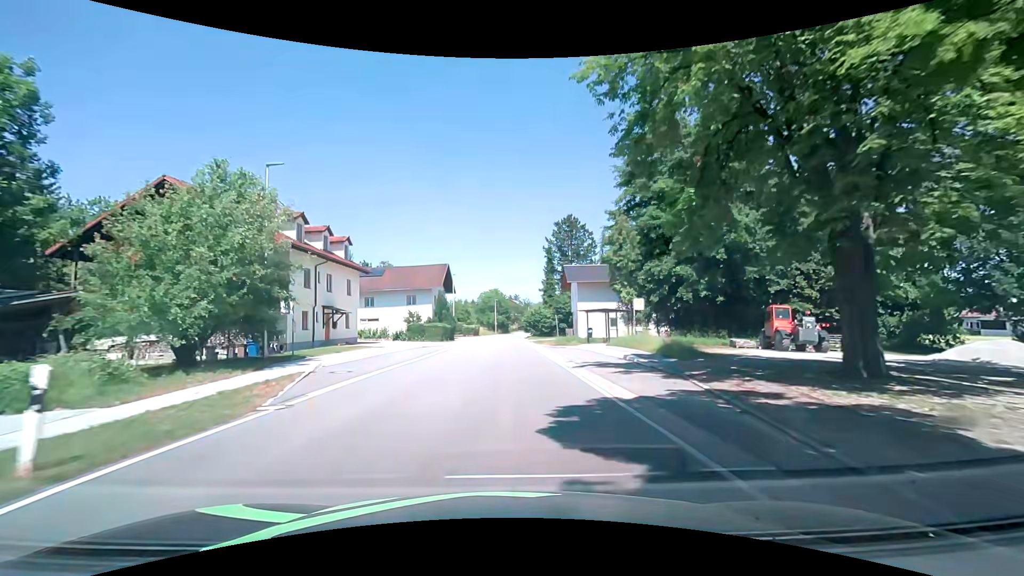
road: secondary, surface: asphalt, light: Day
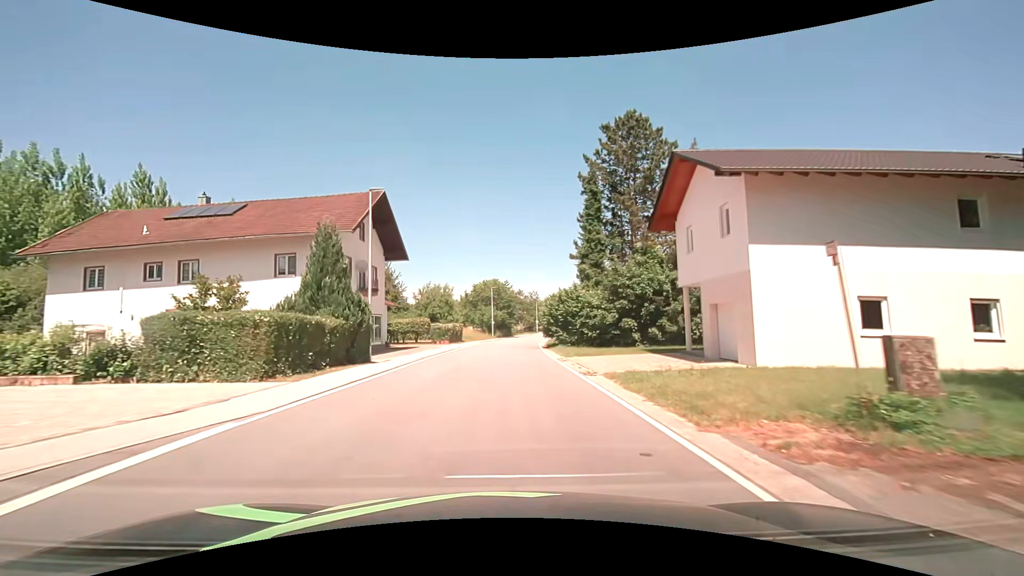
(+0.1, +38.3) m; 0°
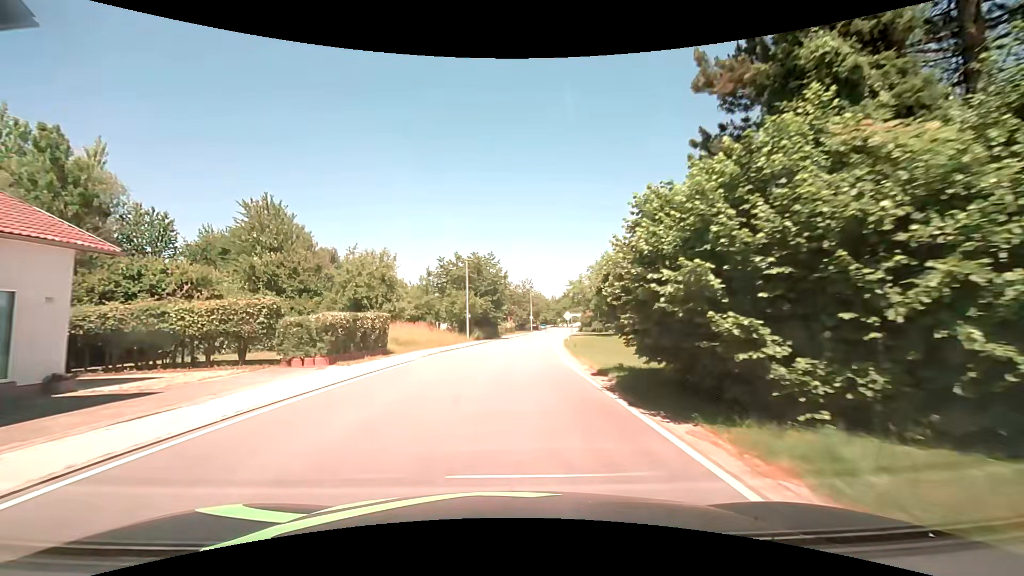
(+0.2, +30.6) m; +2°
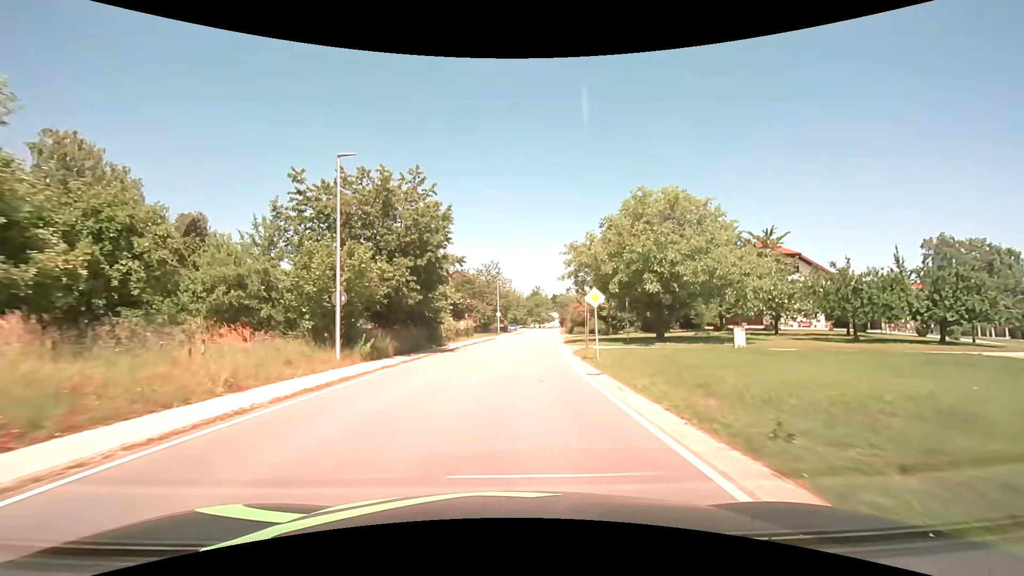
(+0.8, +30.4) m; +4°
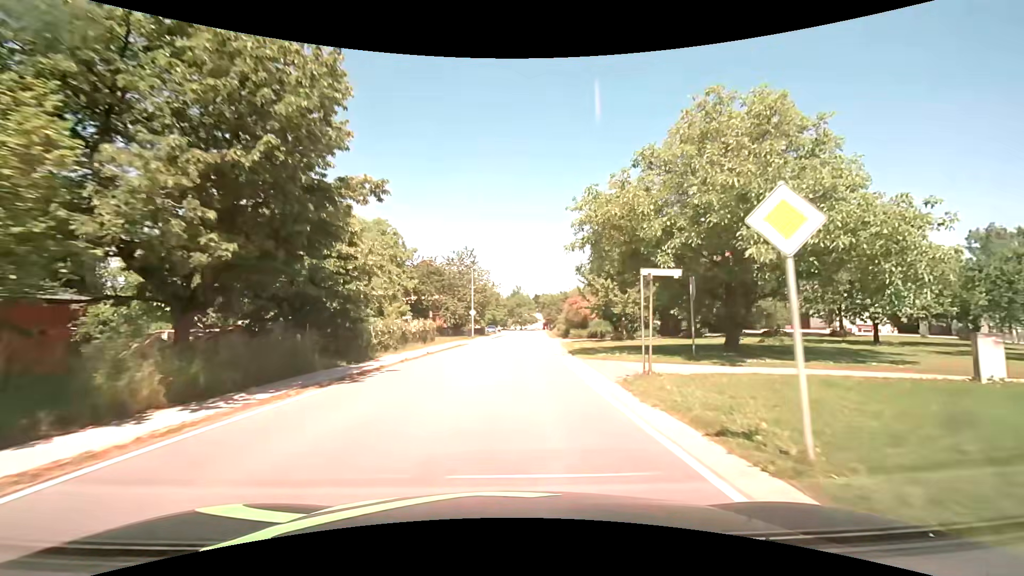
(+0.3, +15.2) m; +2°
(0, +10) (+1, +20) (+1, +30) (+2, +40) (+2, +50) (+3, +60) (+4, +70) (+4, +80) (+5, +90) (+5, +100) m
